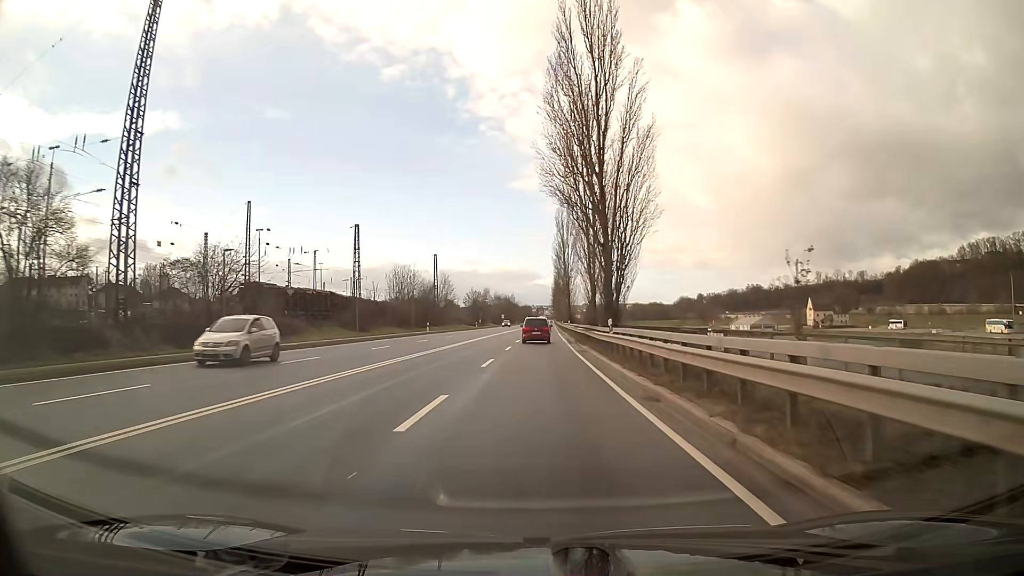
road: primary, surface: asphalt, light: Day
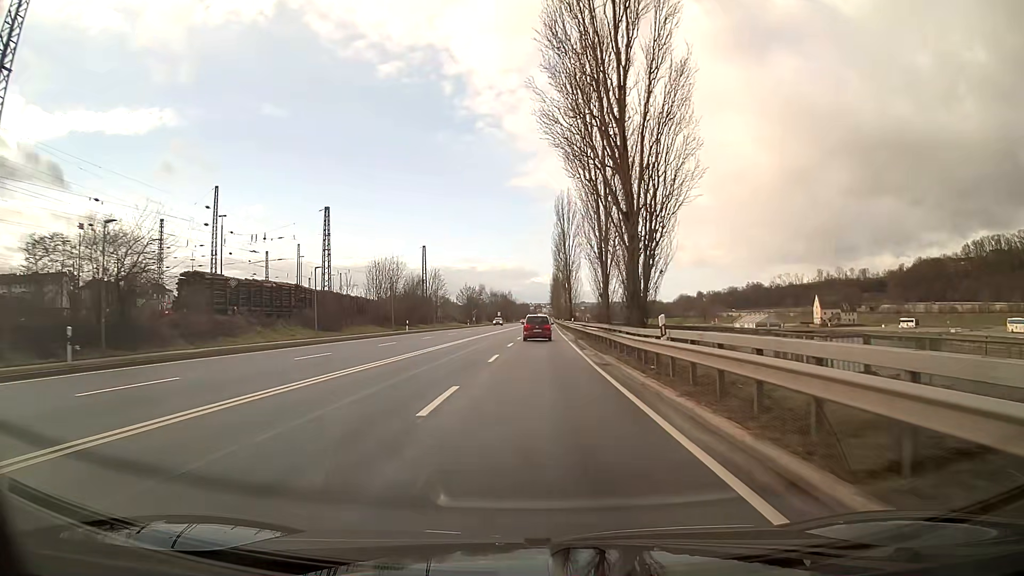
(0.0, +10.8) m; 0°
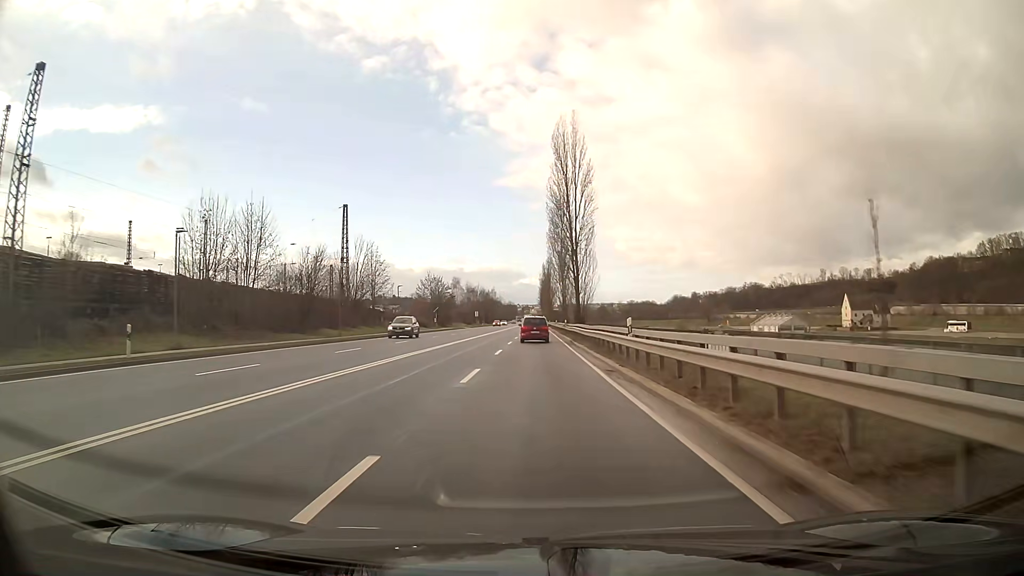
(+0.4, +43.1) m; +1°
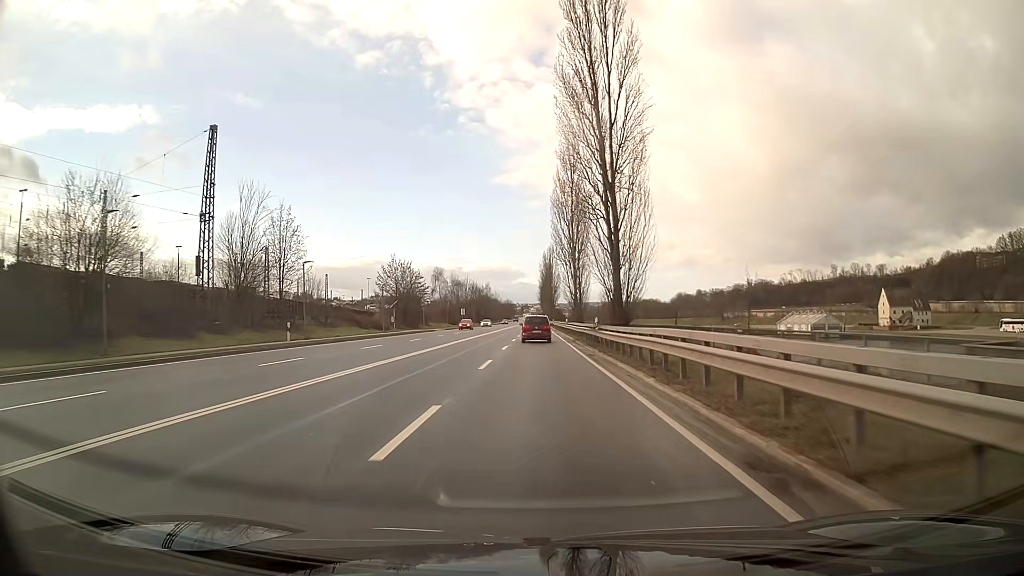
(0.0, +32.4) m; 0°
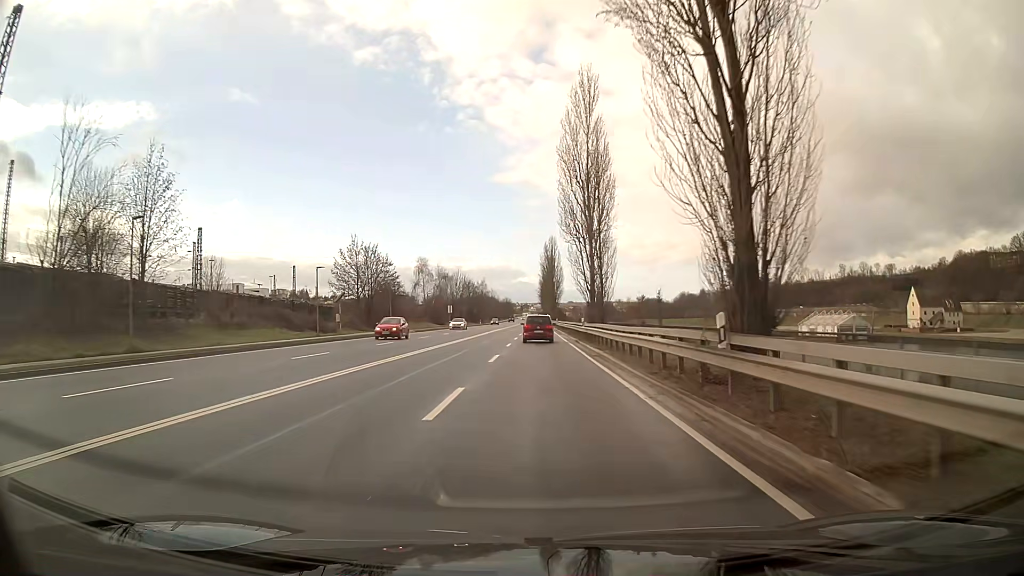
(0.0, +21.5) m; 0°
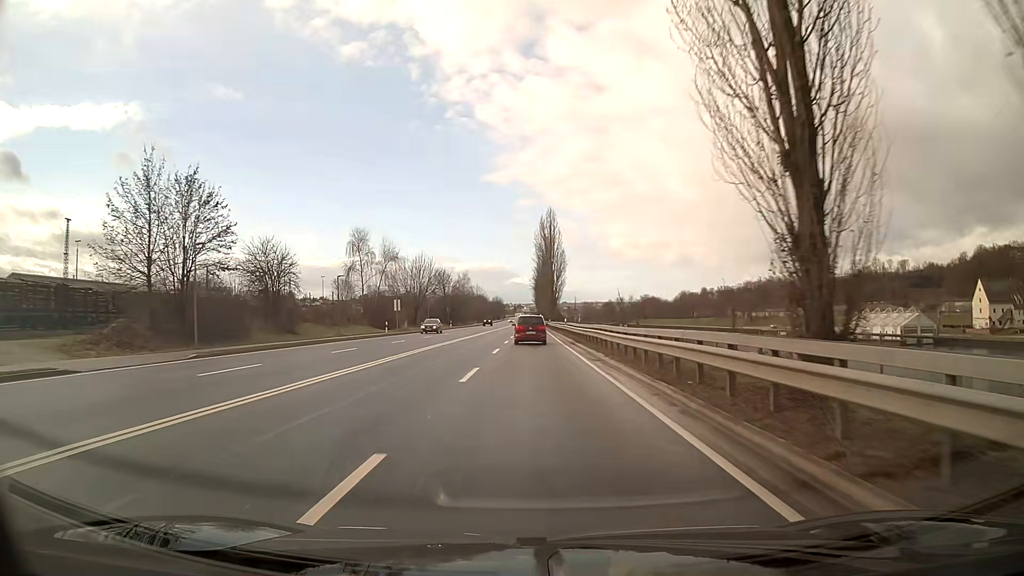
(+0.2, +42.5) m; +1°
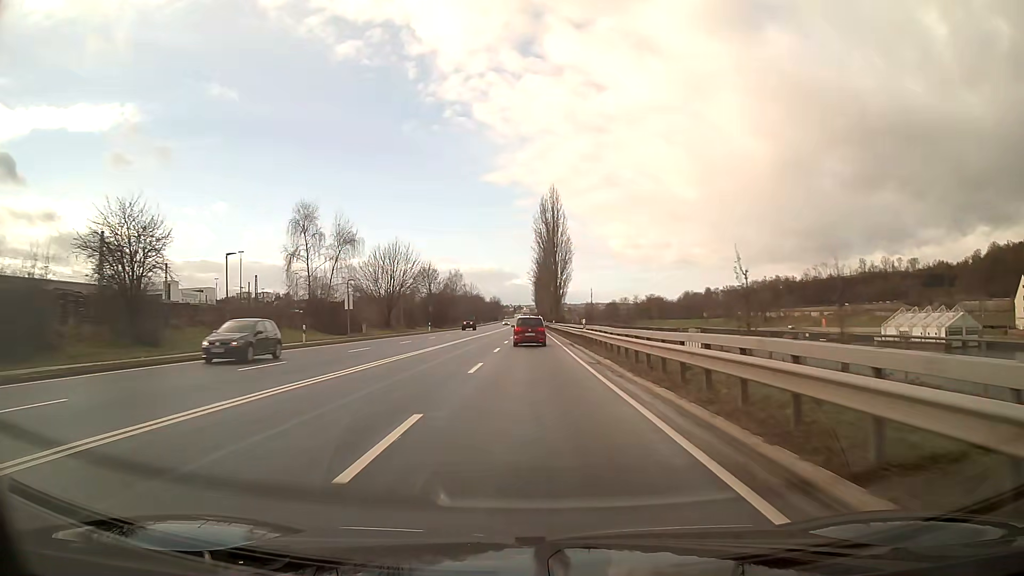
(0.0, +21.1) m; 0°
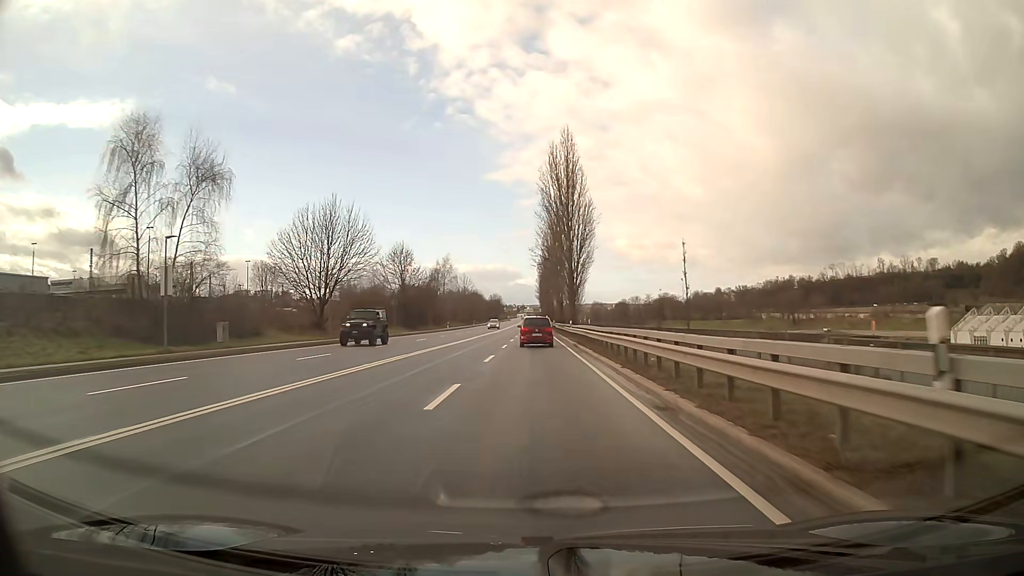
(-0.1, +31.4) m; 0°
(0, +10) (0, +20) (0, +30) (0, +40) (0, +50) (0, +60) (0, +70) (0, +80) (0, +90) (0, +100) m
